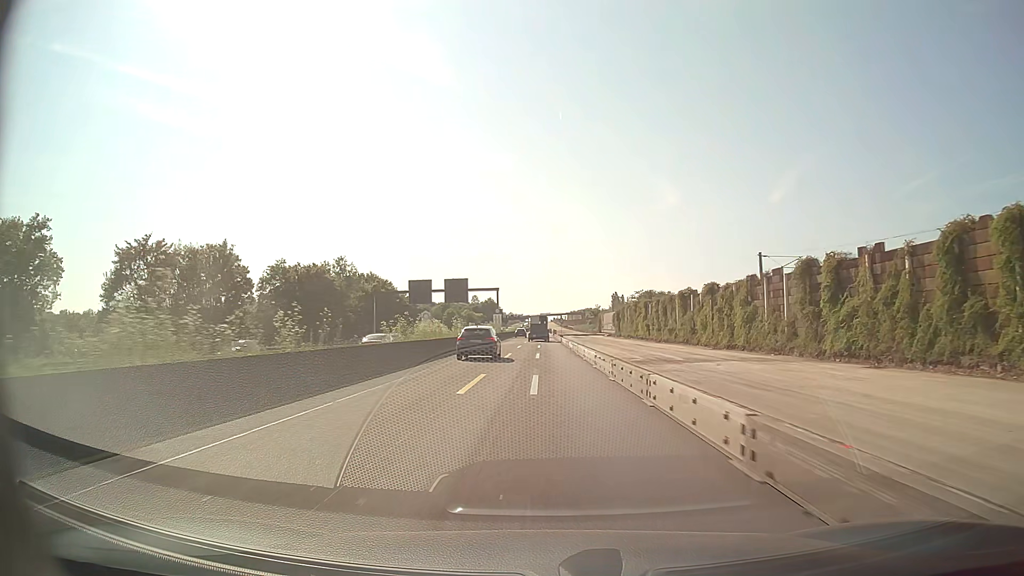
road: motorway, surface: asphalt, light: Day
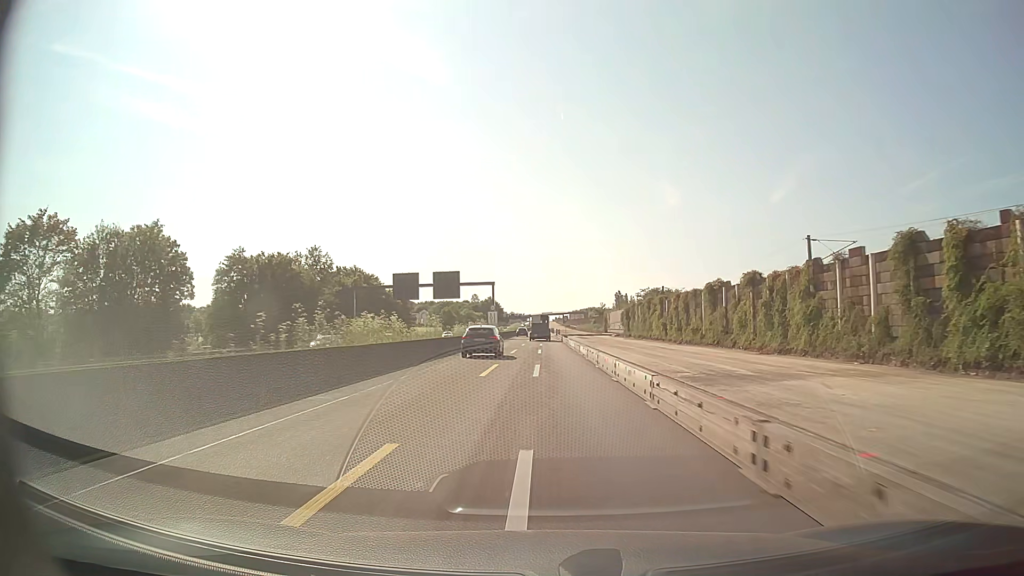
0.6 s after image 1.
(0.0, +12.5) m; 0°
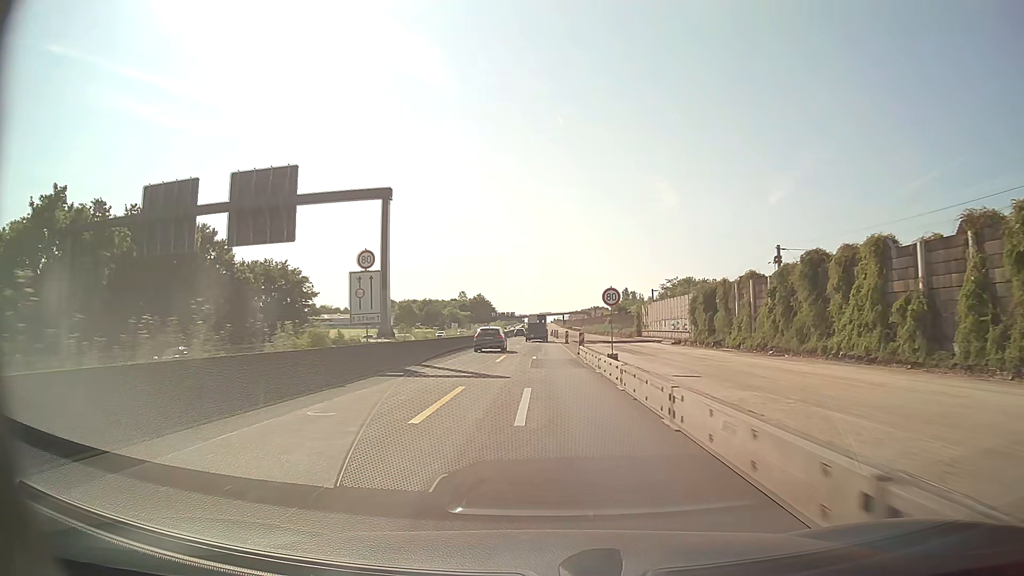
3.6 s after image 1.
(+0.1, +62.4) m; 0°
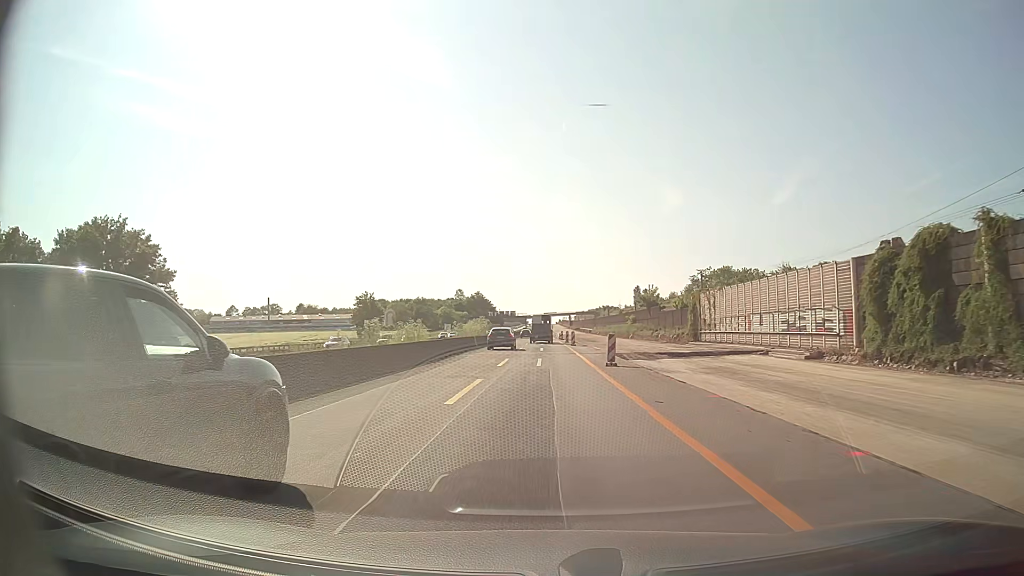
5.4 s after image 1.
(-0.2, +37.5) m; 0°
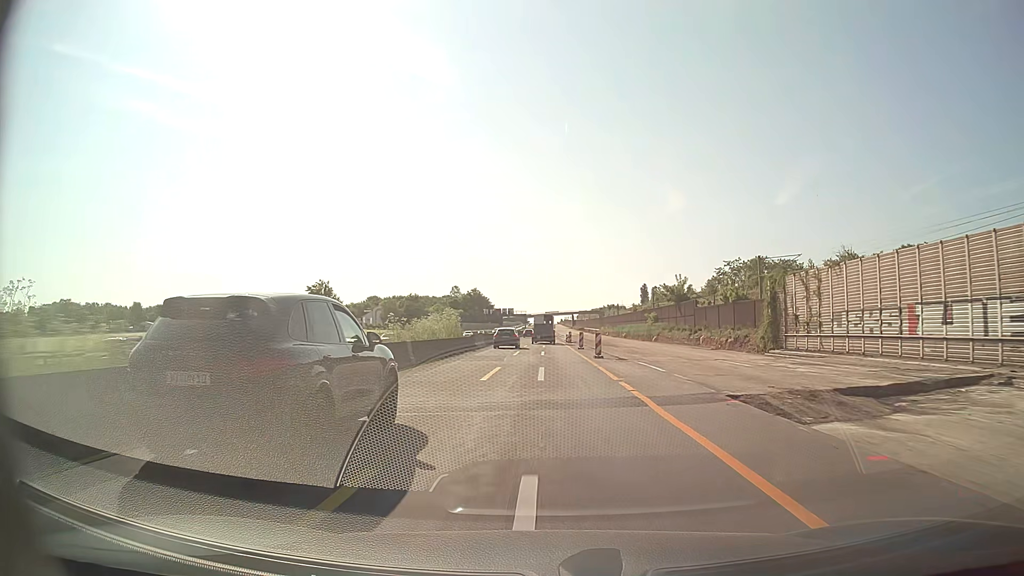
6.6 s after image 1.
(0.0, +25.0) m; 0°
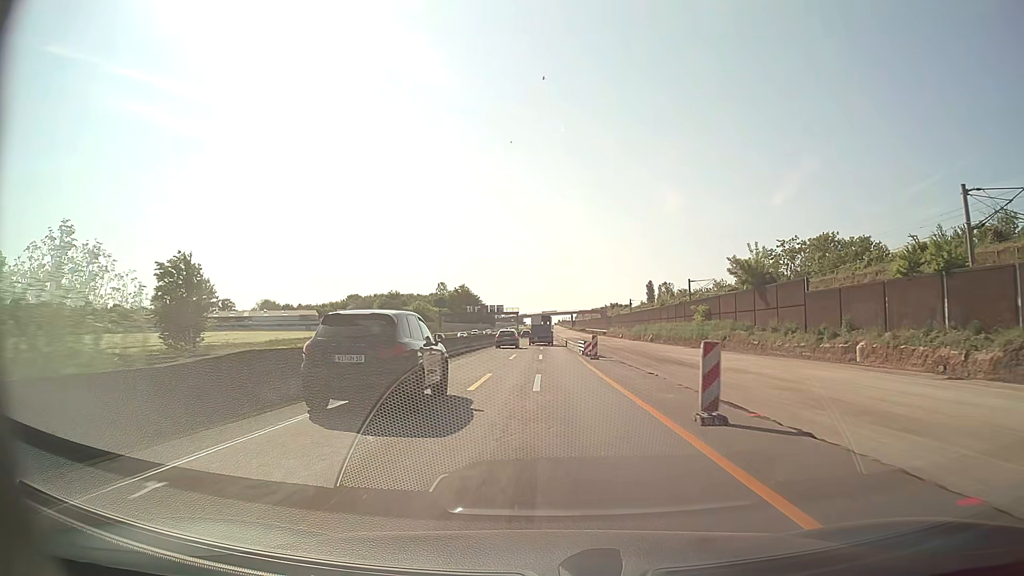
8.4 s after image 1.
(+0.2, +37.4) m; 0°
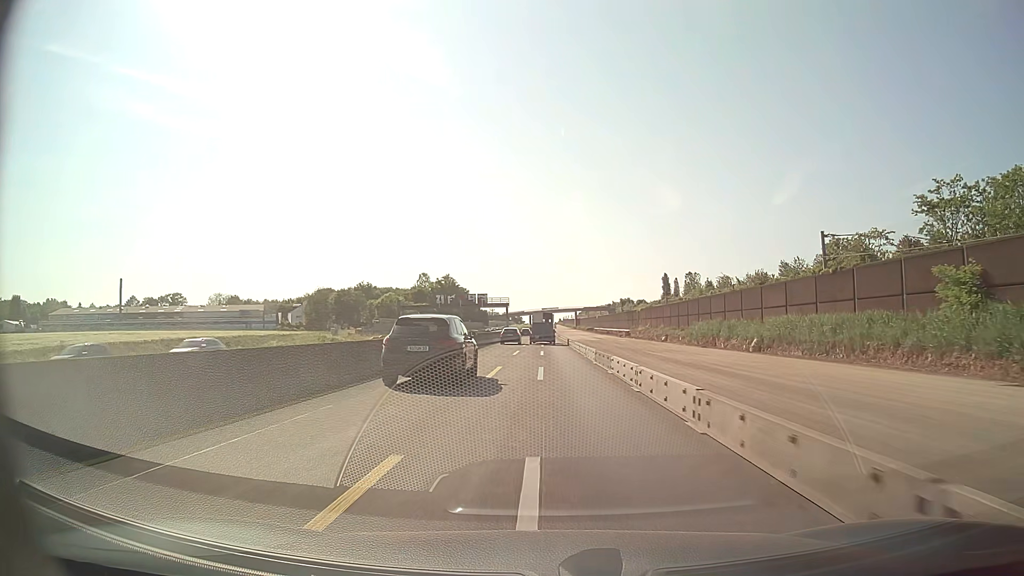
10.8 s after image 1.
(-0.1, +50.0) m; 0°
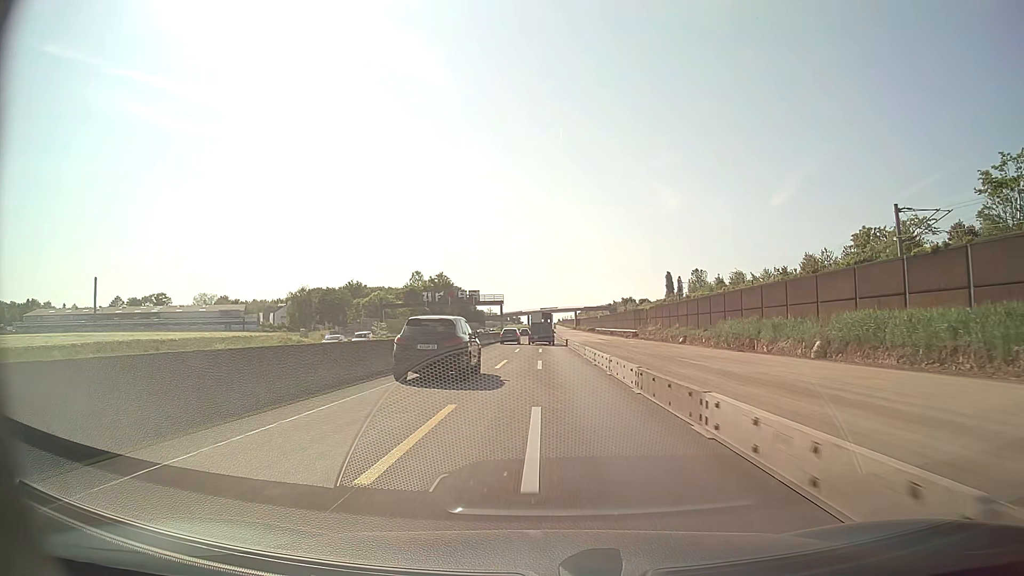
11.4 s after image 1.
(0.0, +12.5) m; 0°
(0, +10) (0, +20) (0, +30) (0, +40) (0, +50) (0, +60) (0, +70) (0, +80) (0, +90) (0, +100) m
